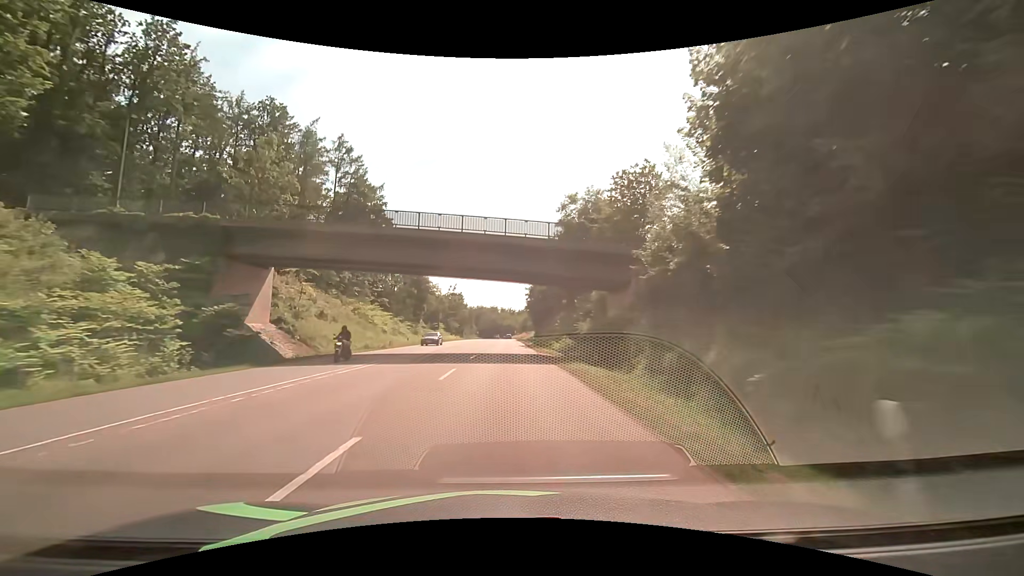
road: secondary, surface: asphalt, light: Day
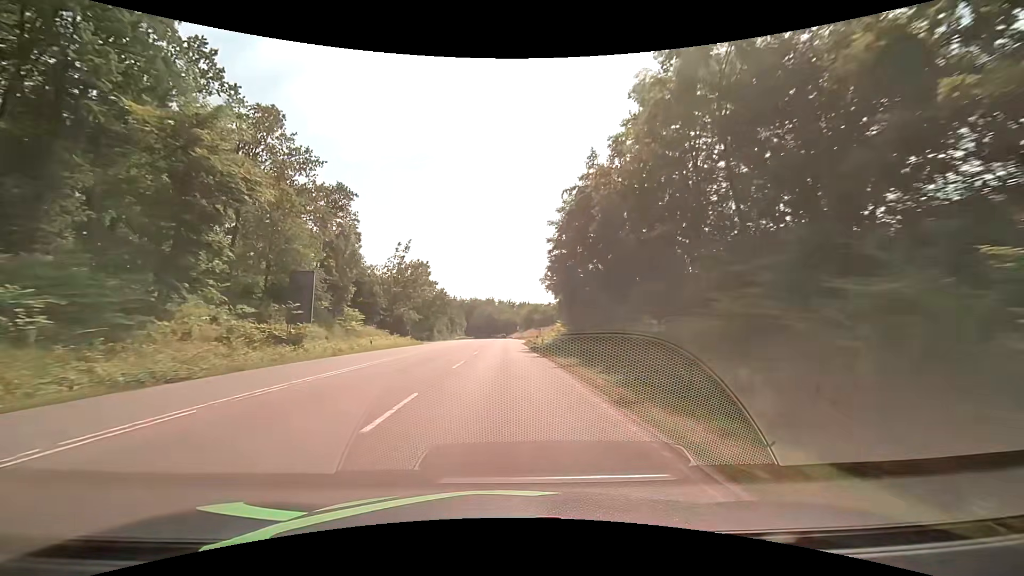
(+0.2, +65.0) m; 0°
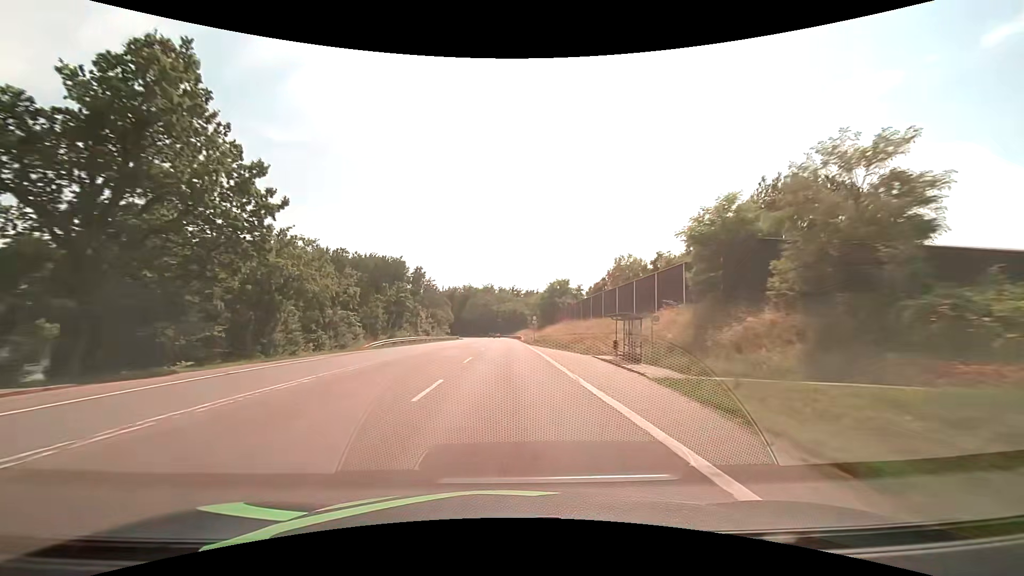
(+0.1, +71.6) m; 0°
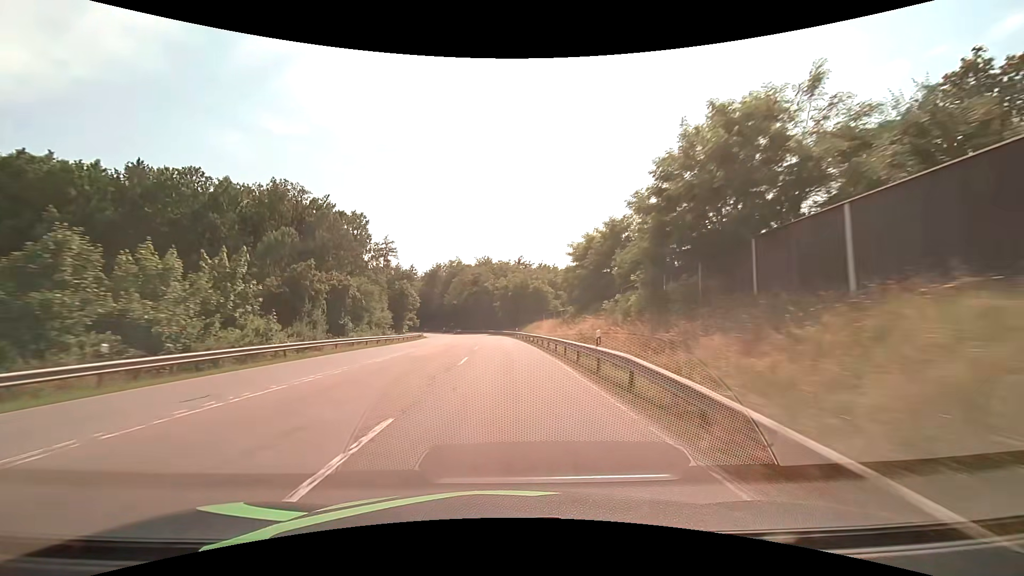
(-0.1, +75.7) m; 0°
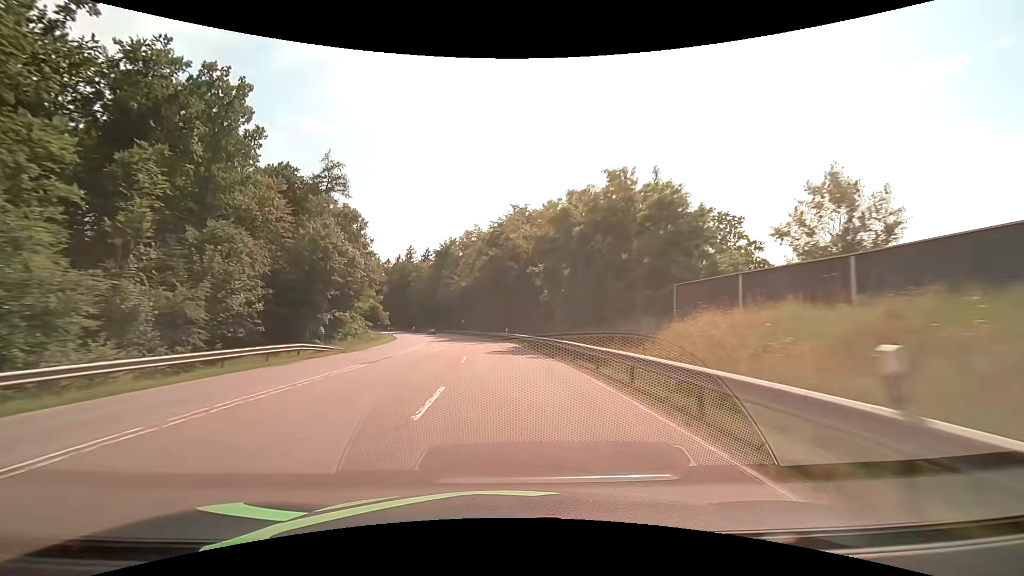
(-1.5, +58.9) m; -4°
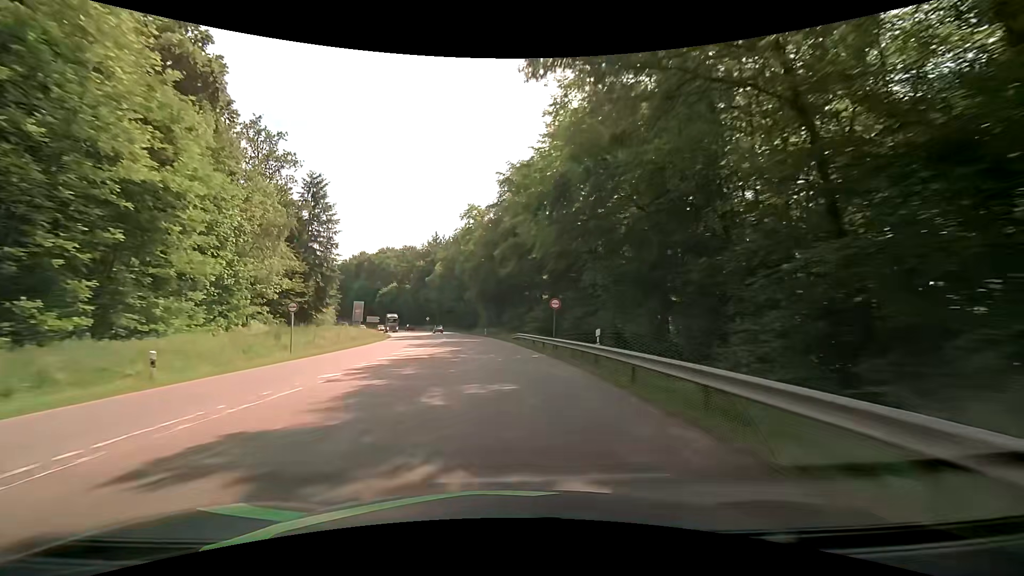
(-6.1, +71.4) m; -10°
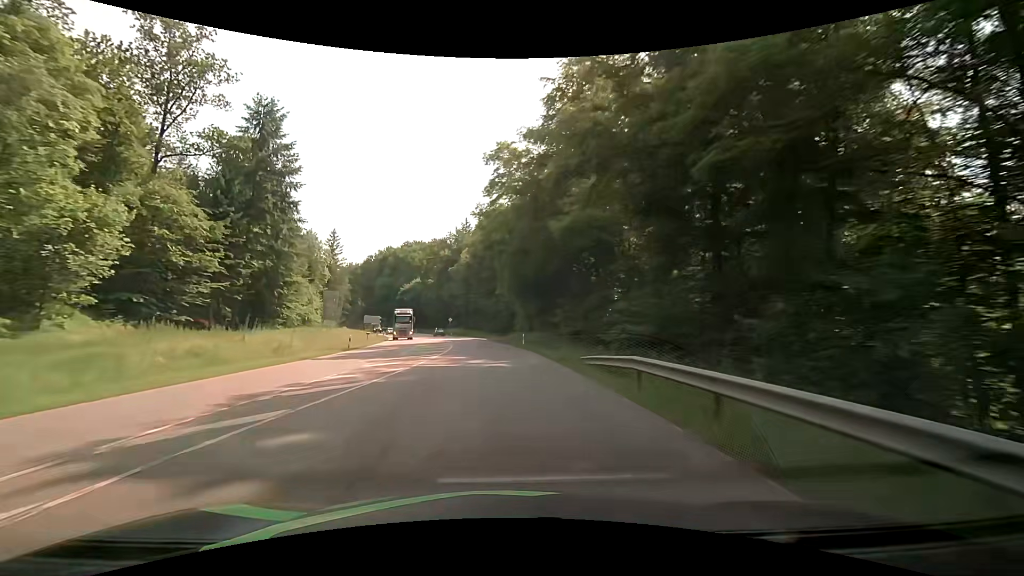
(-1.2, +28.5) m; -5°
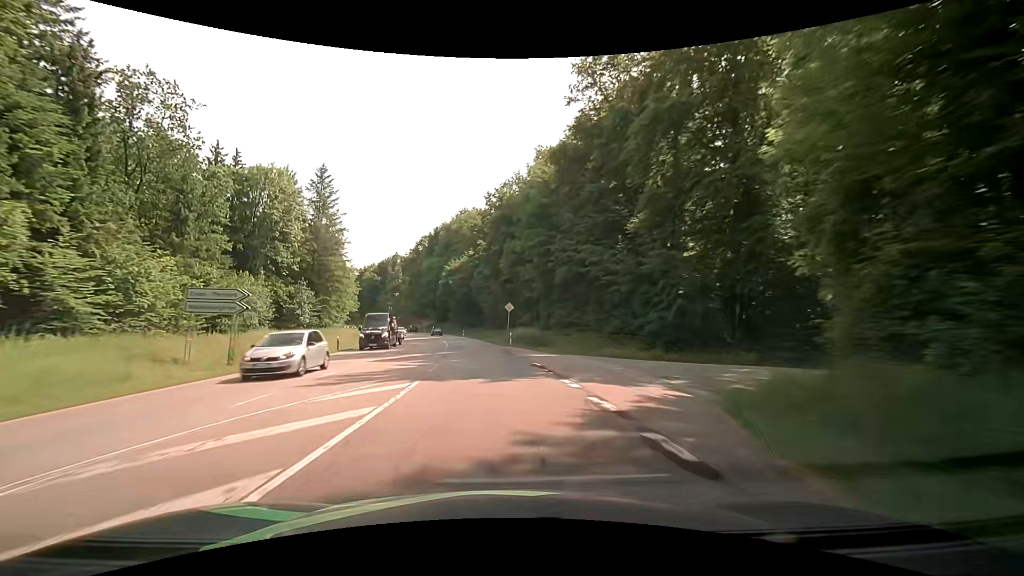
(-3.9, +56.8) m; -8°
(0, +10) (-1, +20) (-2, +30) (-3, +40) (-5, +50) (-6, +60) (-9, +69) (-11, +79) (-14, +89) (-17, +98) m
